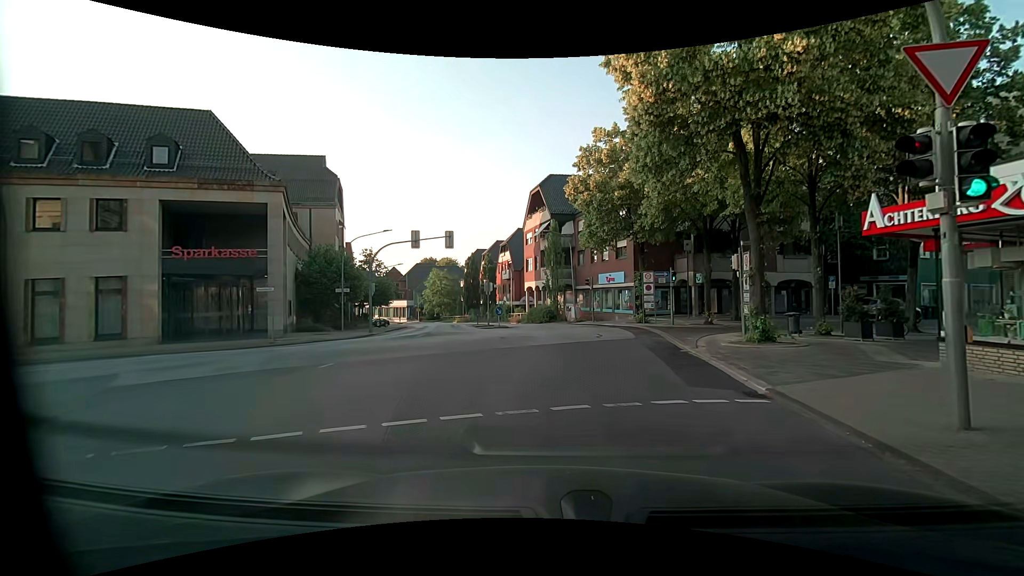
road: unclassified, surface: asphalt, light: Day
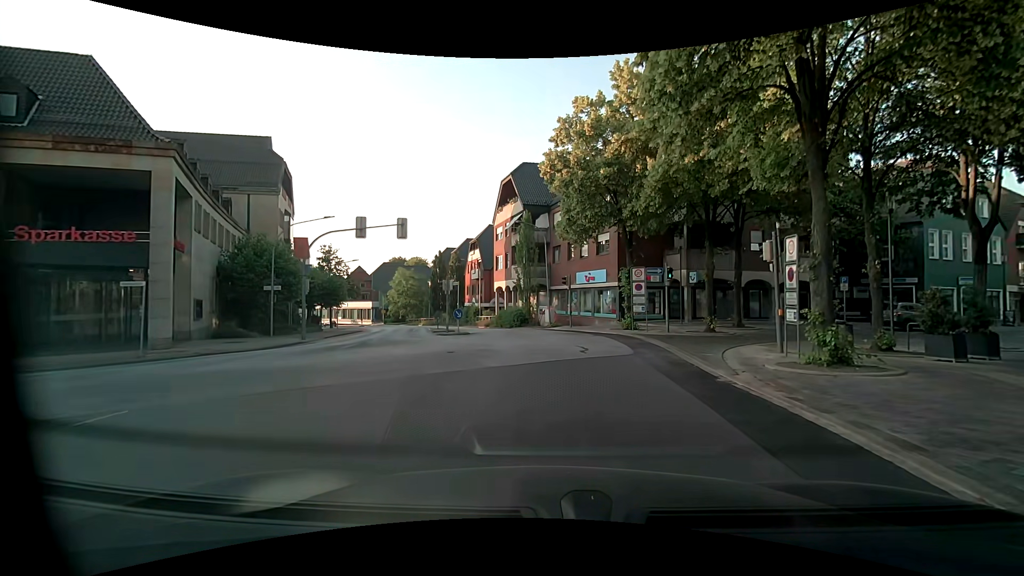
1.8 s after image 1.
(+0.2, +5.7) m; +4°
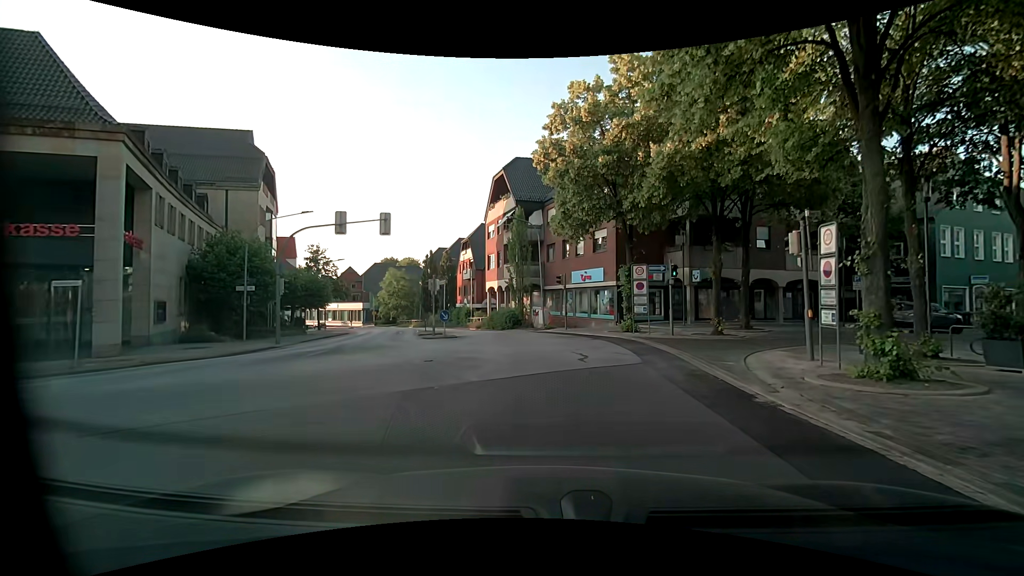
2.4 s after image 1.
(0.0, +2.1) m; 0°
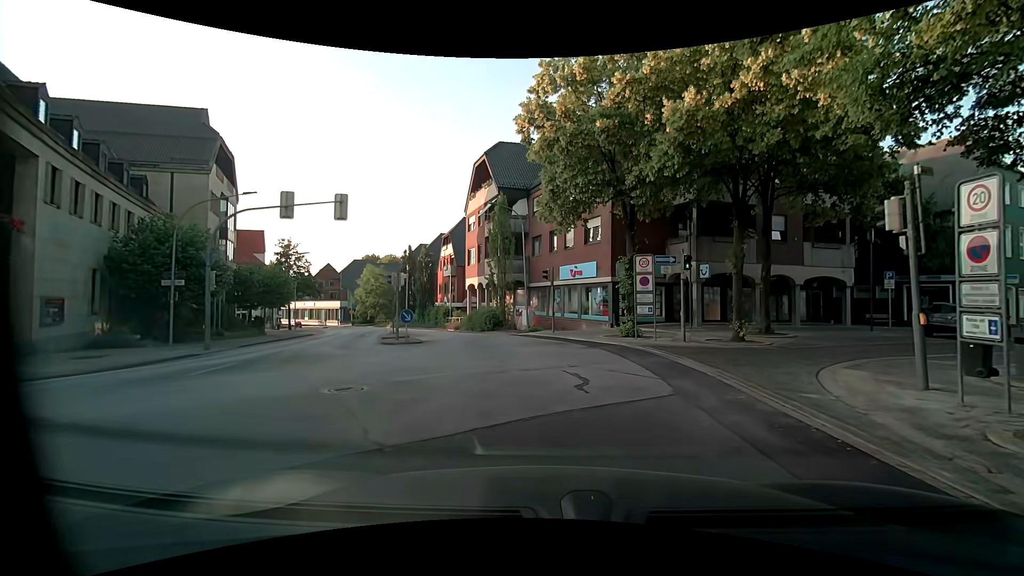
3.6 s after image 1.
(+0.1, +4.3) m; +1°
